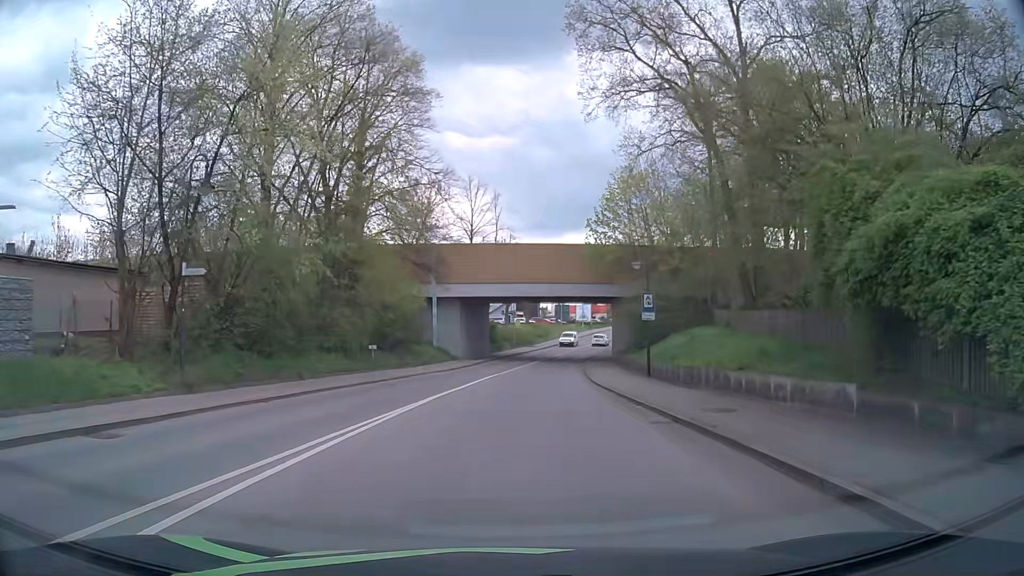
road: secondary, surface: asphalt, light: Day
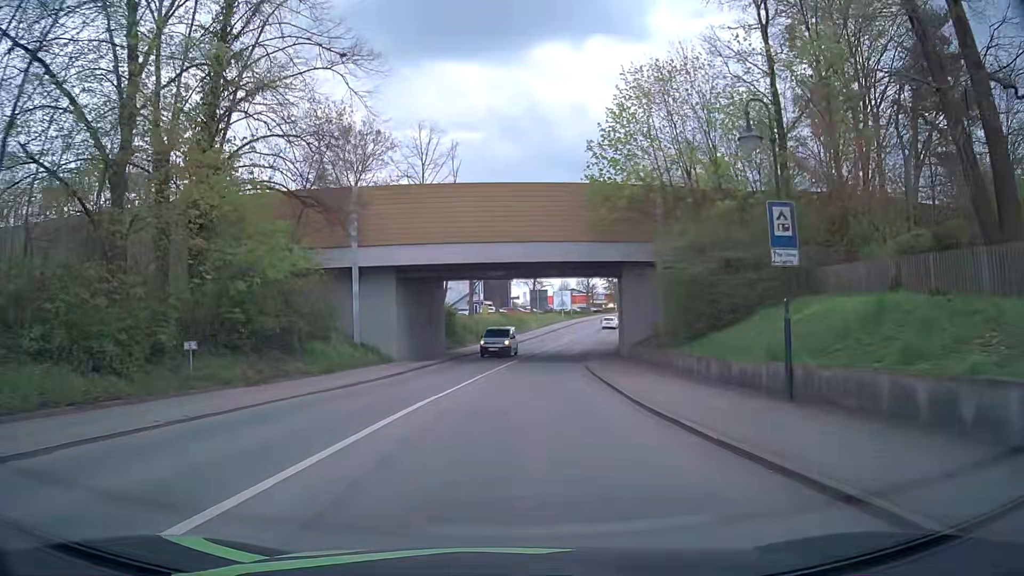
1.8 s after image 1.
(+0.3, +18.1) m; +2°
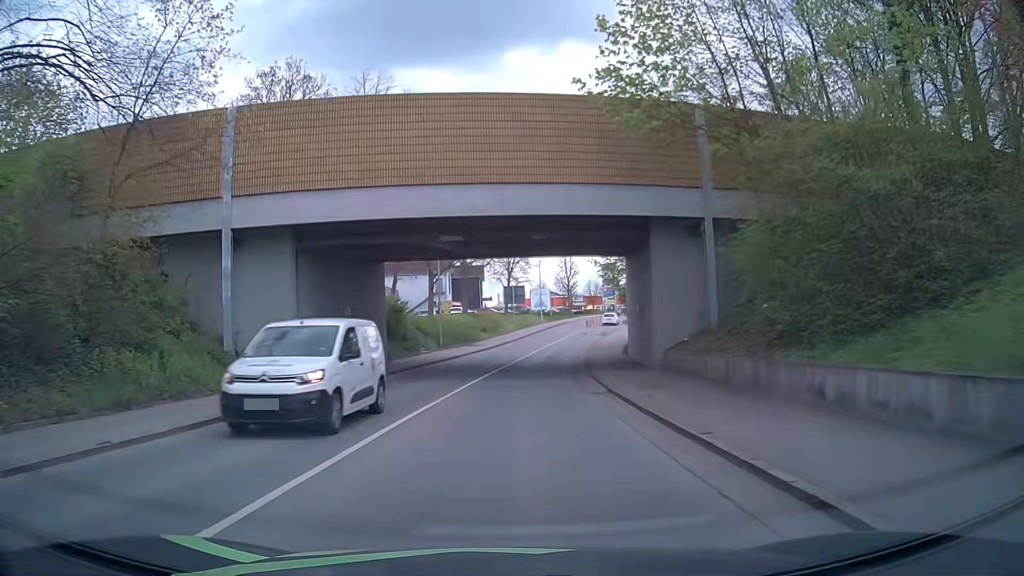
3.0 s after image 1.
(+0.2, +13.3) m; +2°
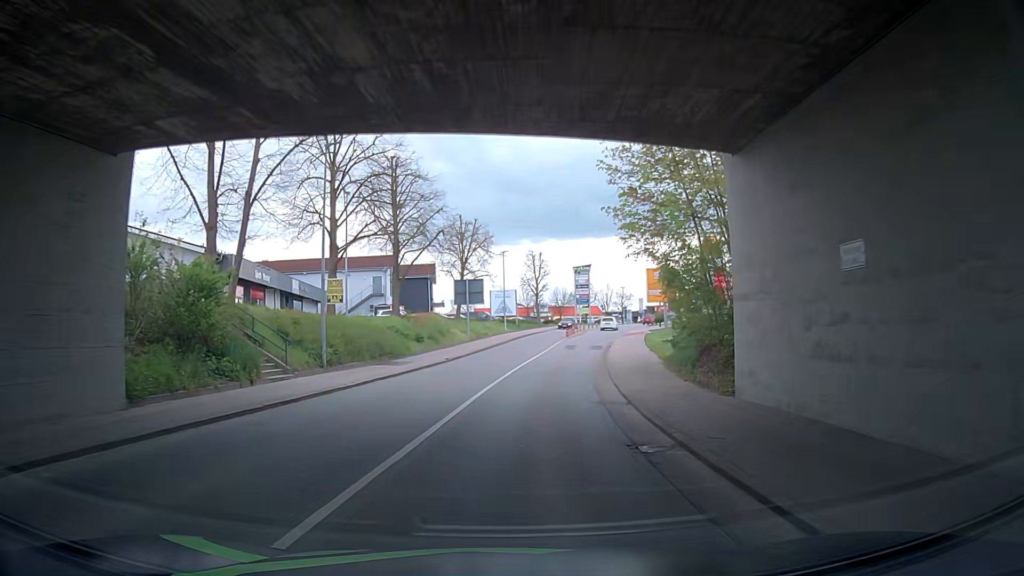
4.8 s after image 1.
(+0.4, +20.8) m; +2°
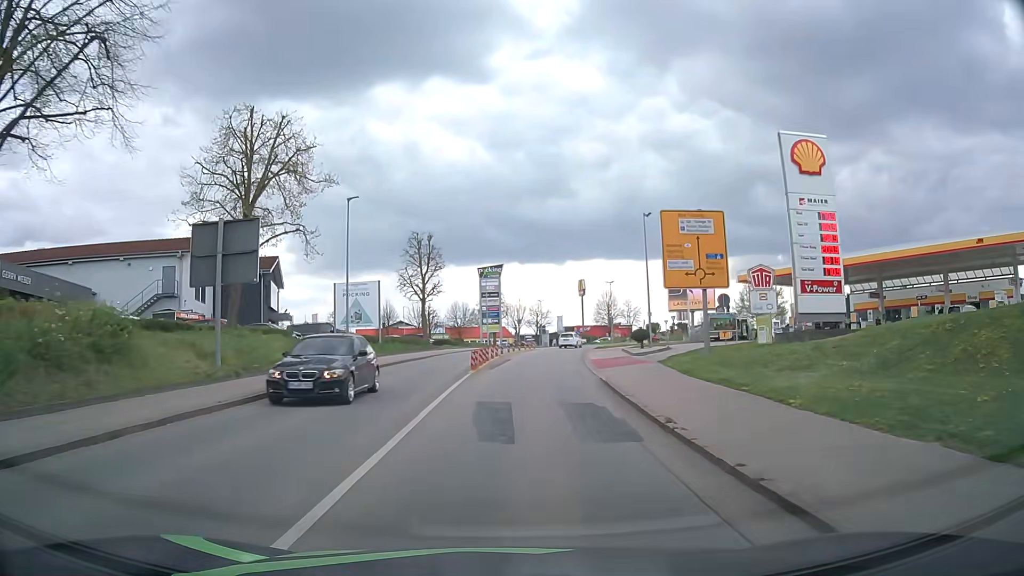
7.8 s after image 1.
(+1.3, +33.4) m; +10°
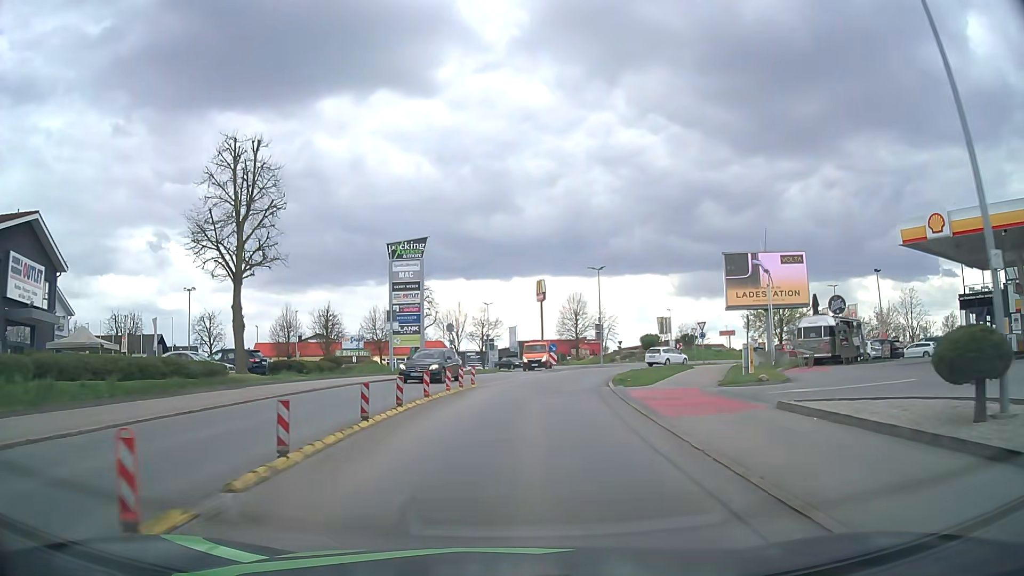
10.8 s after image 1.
(+1.5, +33.6) m; +4°
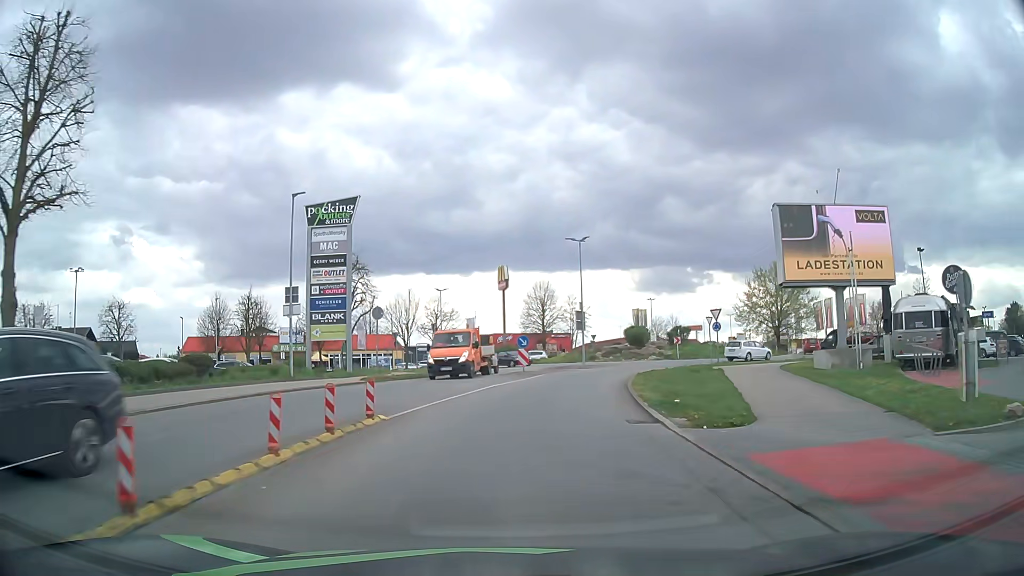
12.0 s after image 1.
(+0.4, +13.0) m; +3°
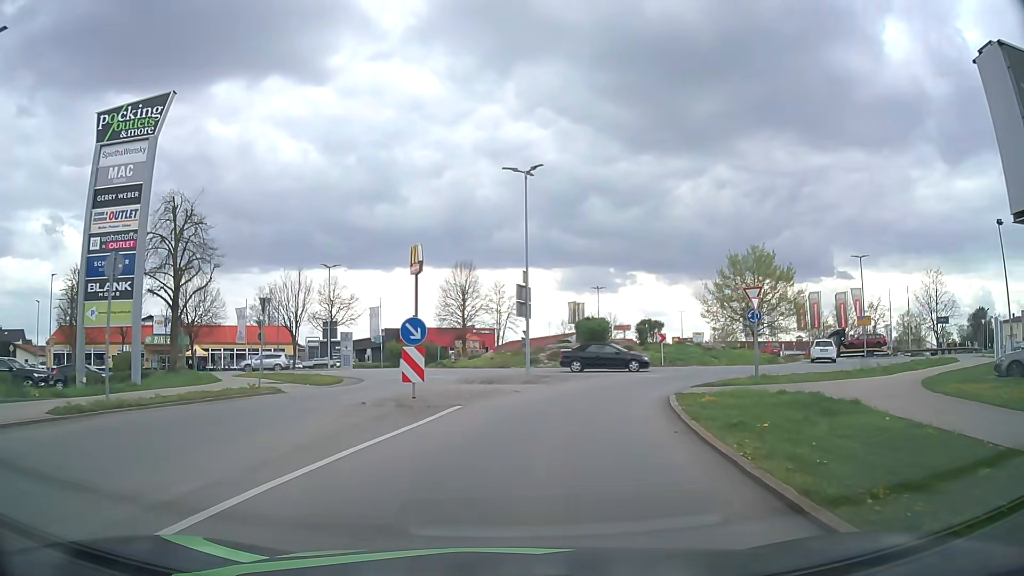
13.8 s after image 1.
(+0.8, +17.2) m; +6°
(+1, +10) (+2, +20) (+8, +28) (+15, +34) (+22, +42) (+23, +52) (+19, +61) (+15, +70) (+16, +80) (+19, +89) m
